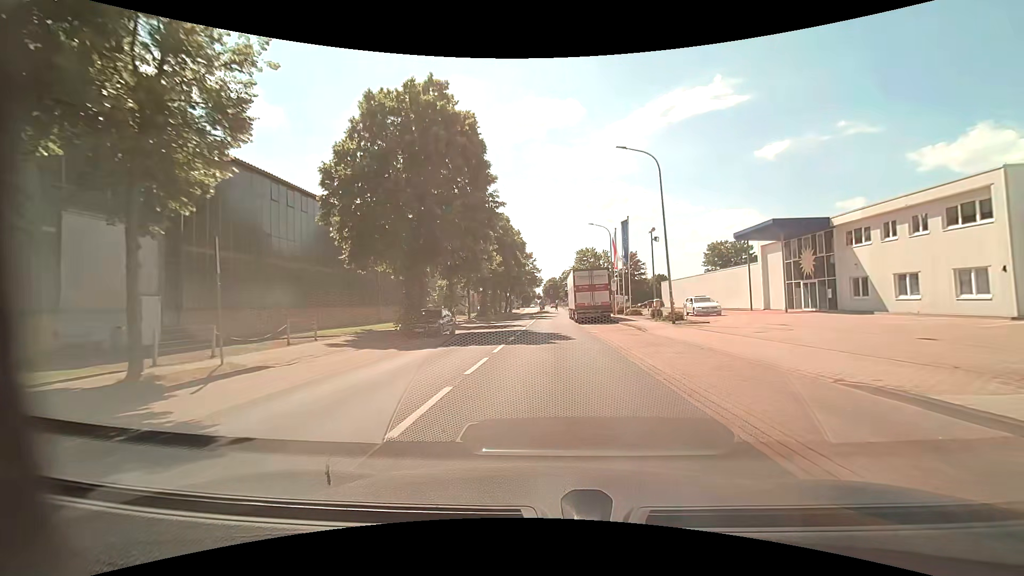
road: tertiary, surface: asphalt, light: Day
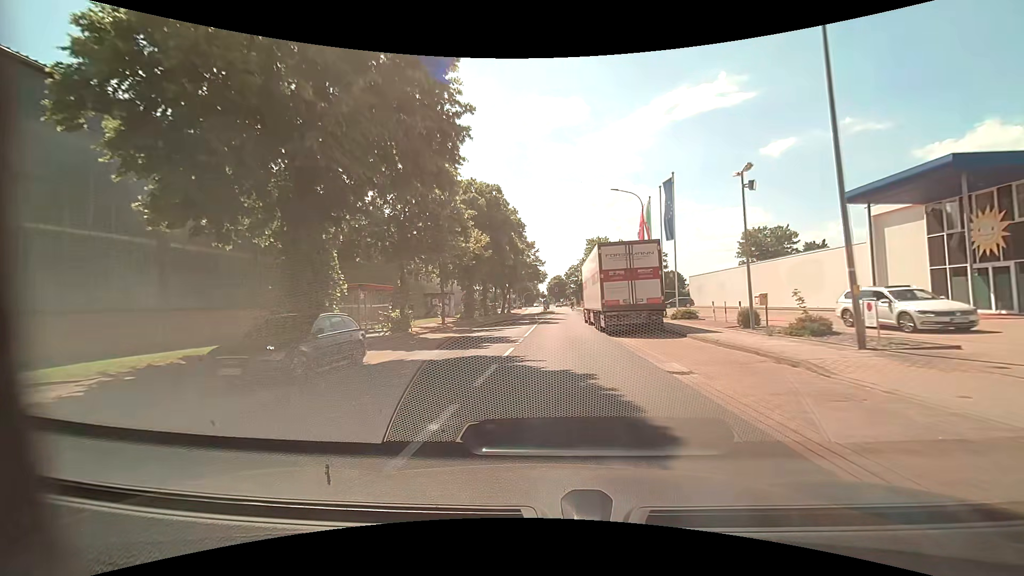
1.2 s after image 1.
(-0.1, +14.8) m; 0°
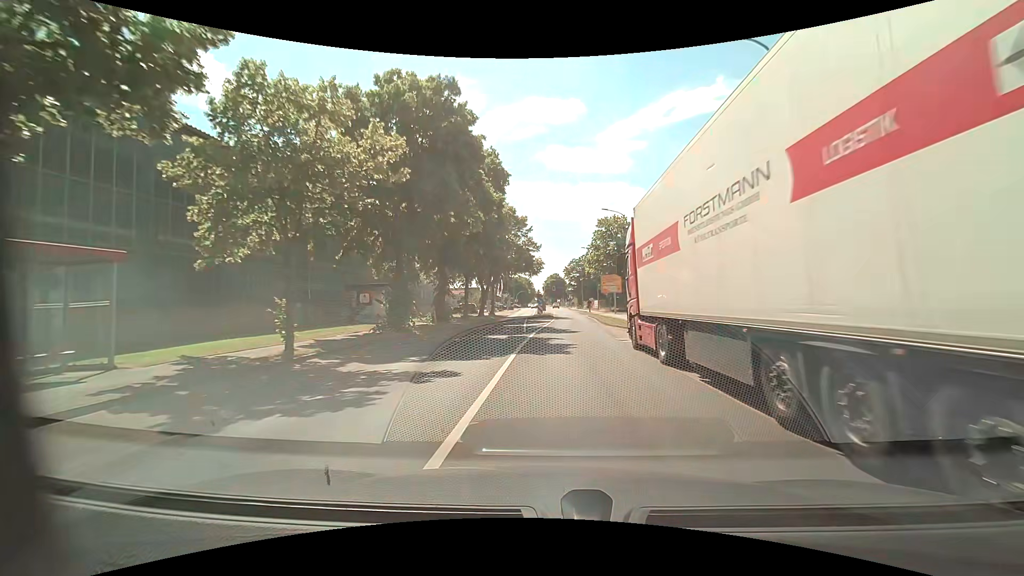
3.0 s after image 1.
(-0.1, +21.4) m; 0°
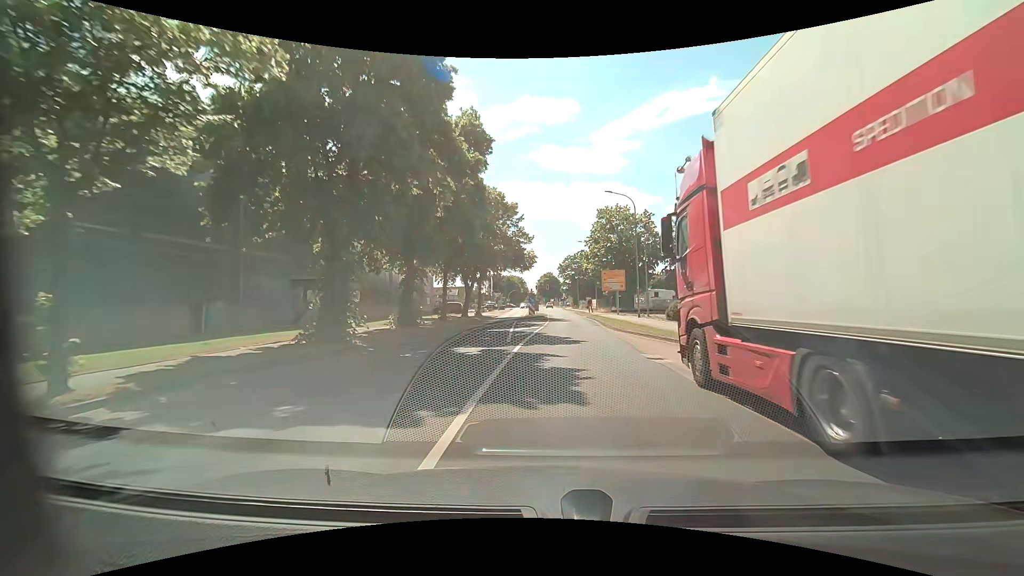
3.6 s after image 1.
(0.0, +6.9) m; -1°
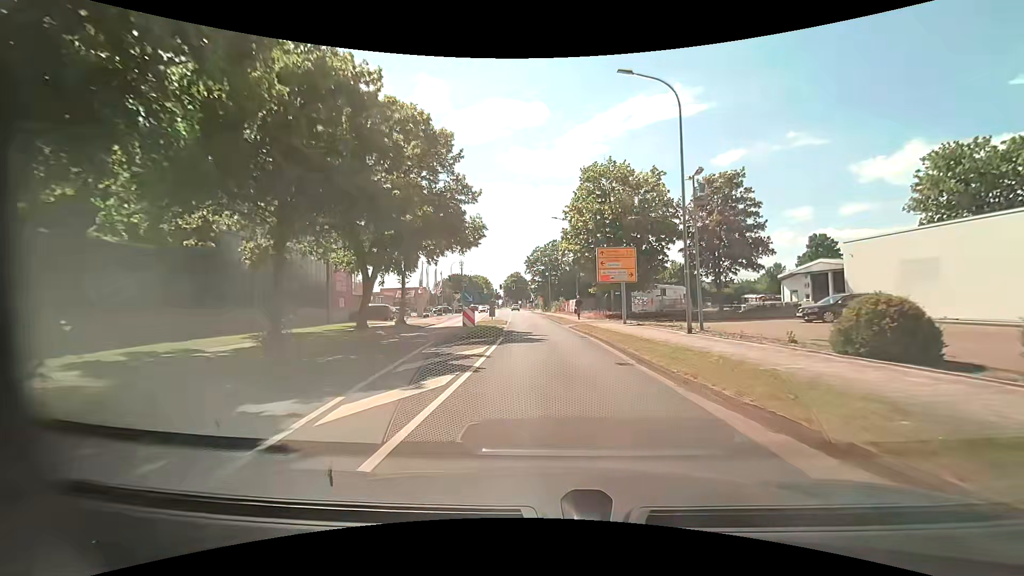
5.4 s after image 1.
(+1.2, +19.9) m; +6°
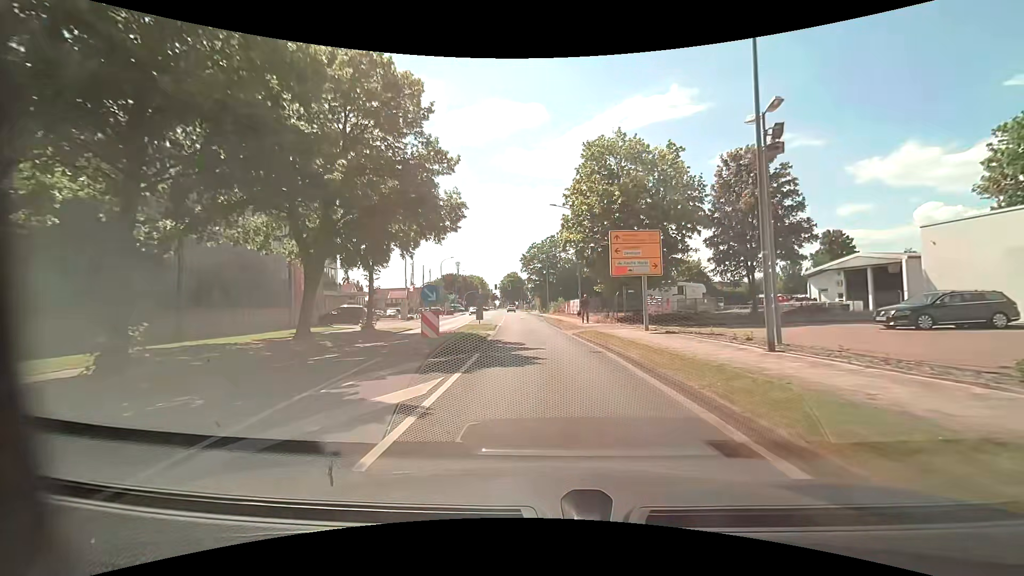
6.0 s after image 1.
(0.0, +6.5) m; +1°
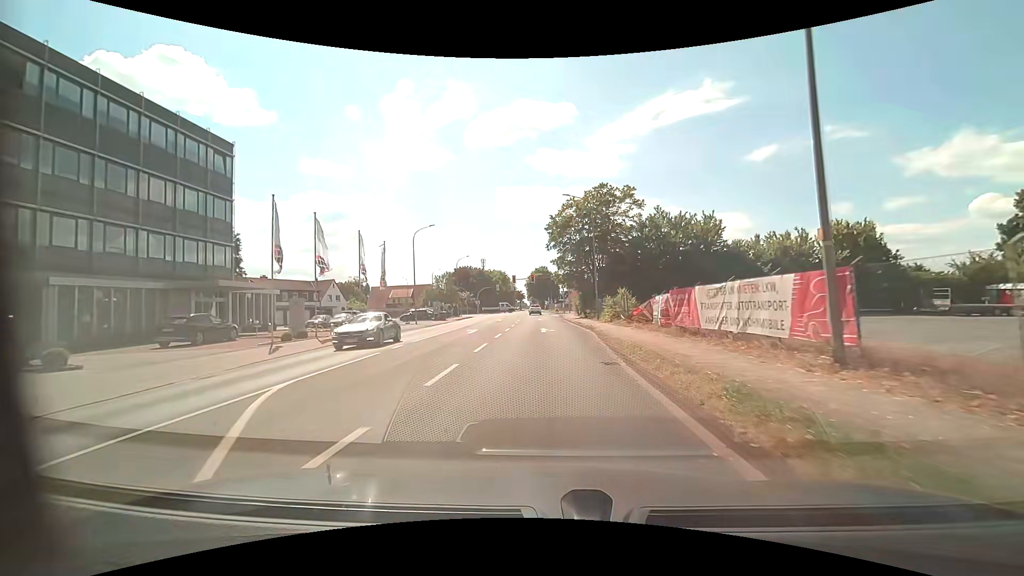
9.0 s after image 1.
(-1.3, +32.8) m; -4°
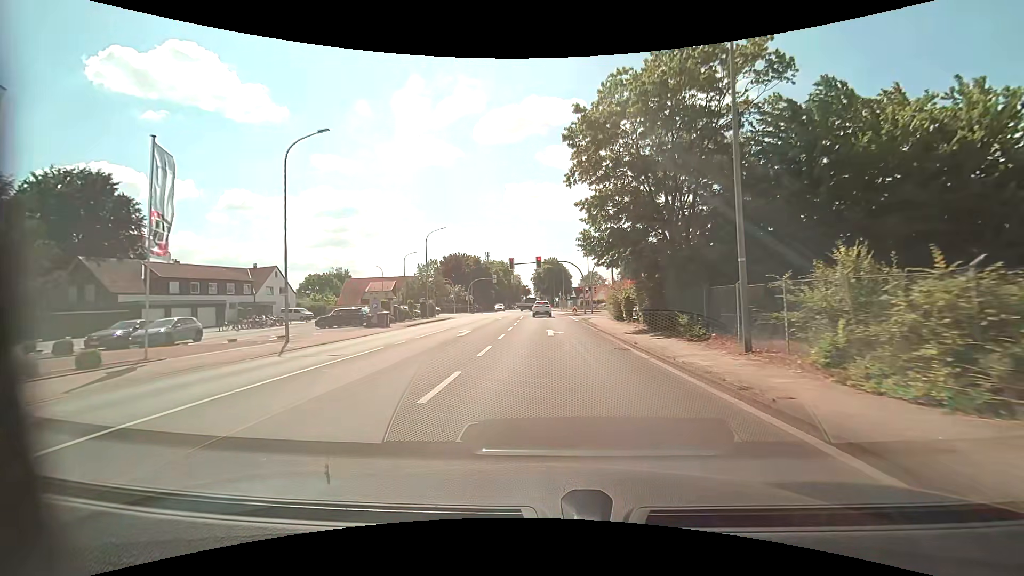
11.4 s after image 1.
(-0.5, +25.8) m; -1°
(0, +10) (0, +20) (0, +30) (0, +40) (0, +50) (-1, +60) (-1, +70) (-1, +80) (-1, +90) (-1, +100) m
